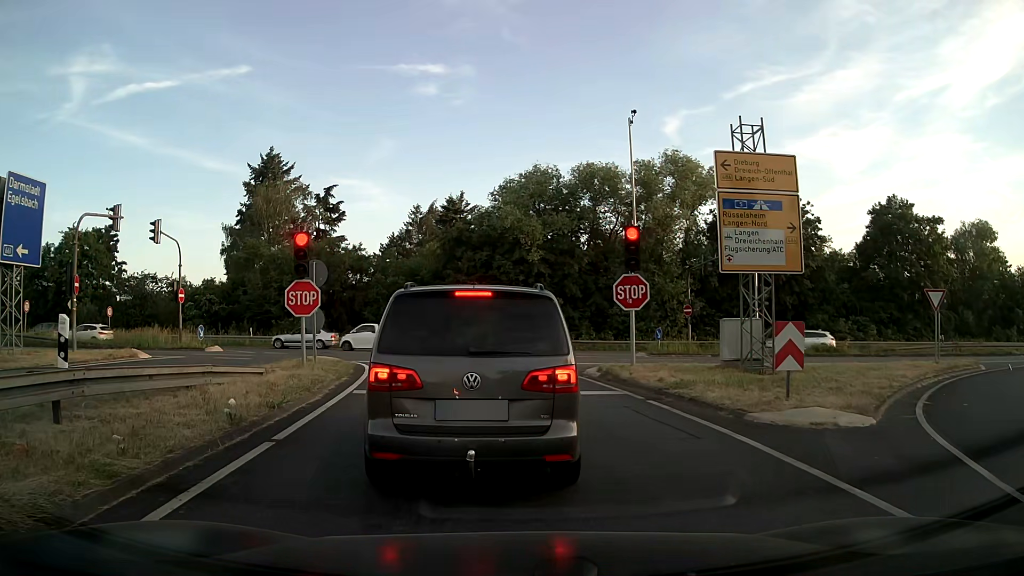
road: motorway_link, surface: asphalt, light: Day
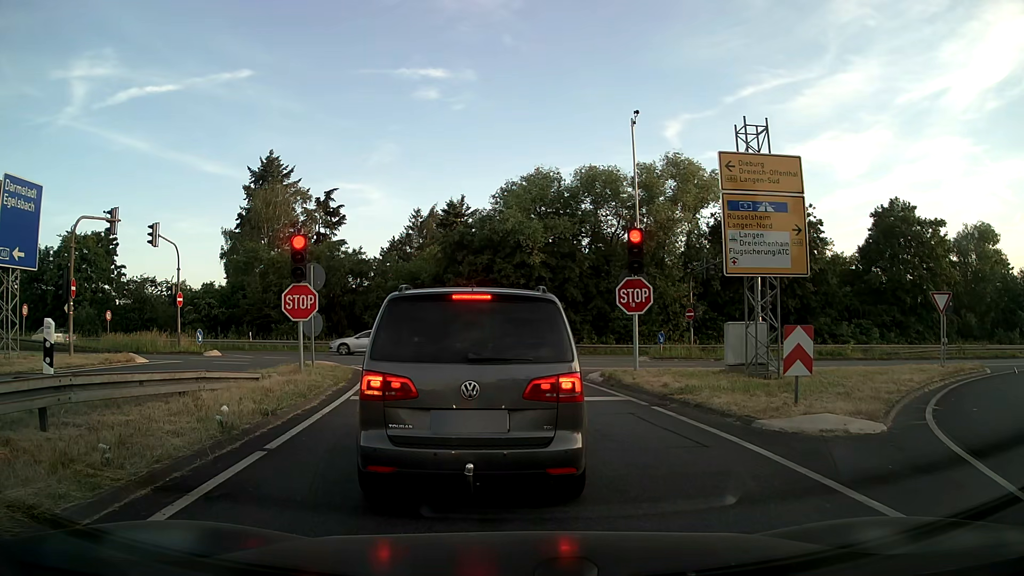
(0.0, +0.4) m; 0°
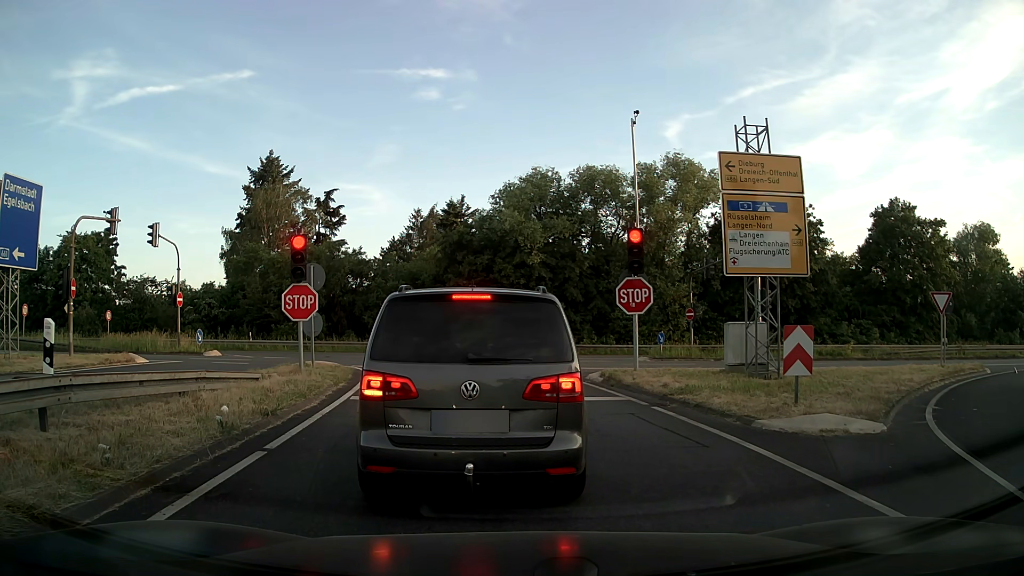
(0.0, 0.0) m; 0°
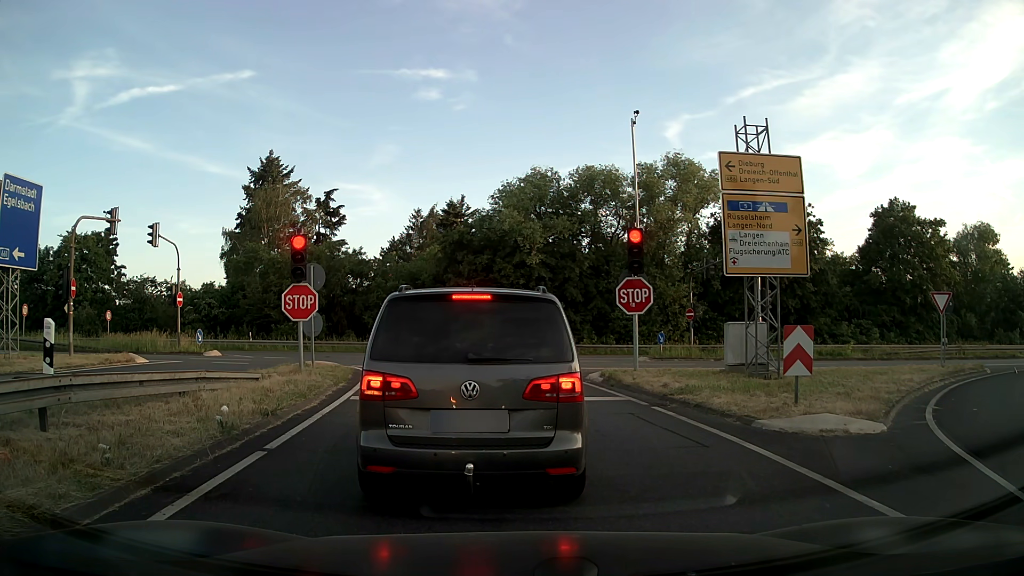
(0.0, 0.0) m; 0°
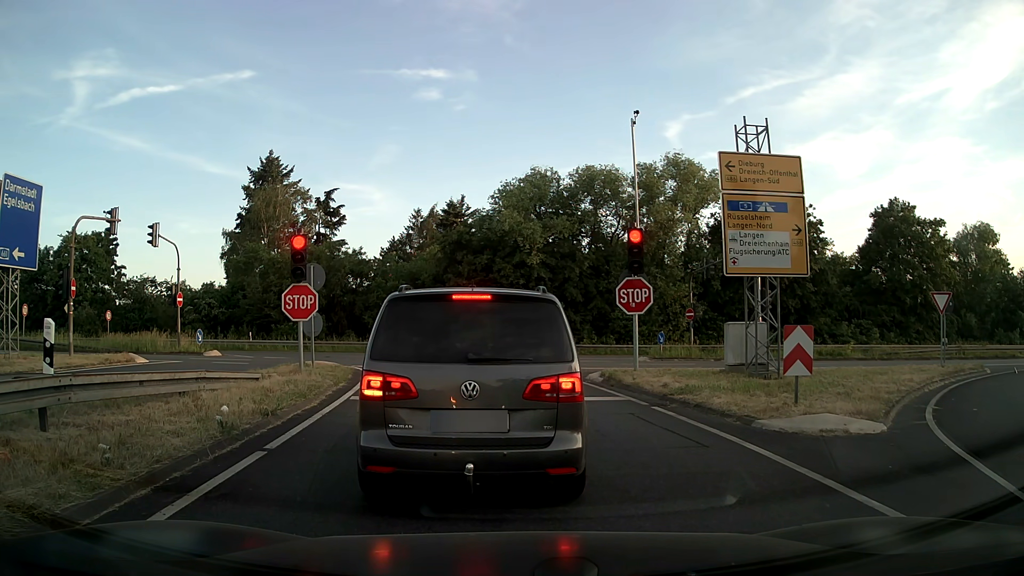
(0.0, 0.0) m; 0°
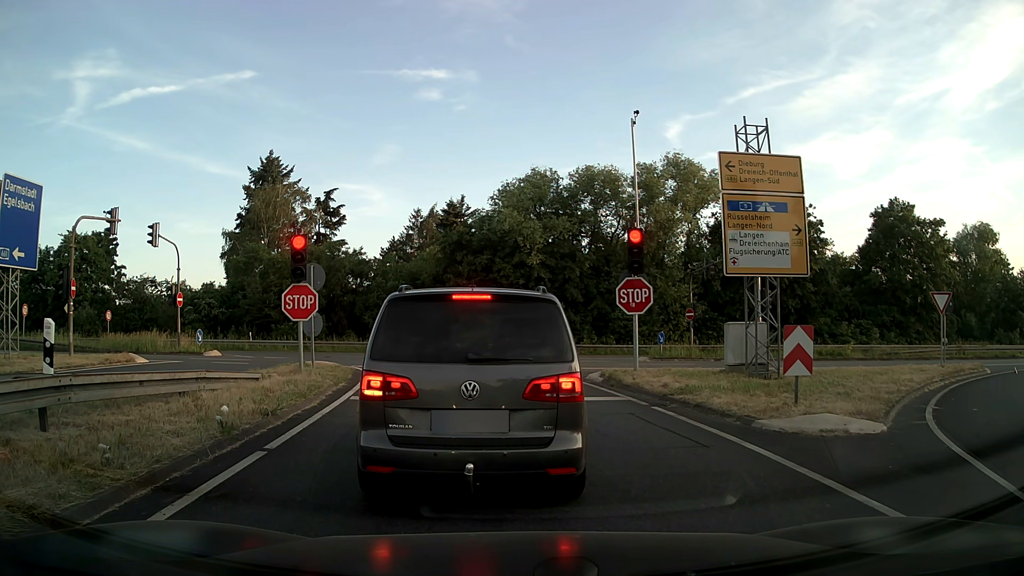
(0.0, 0.0) m; 0°
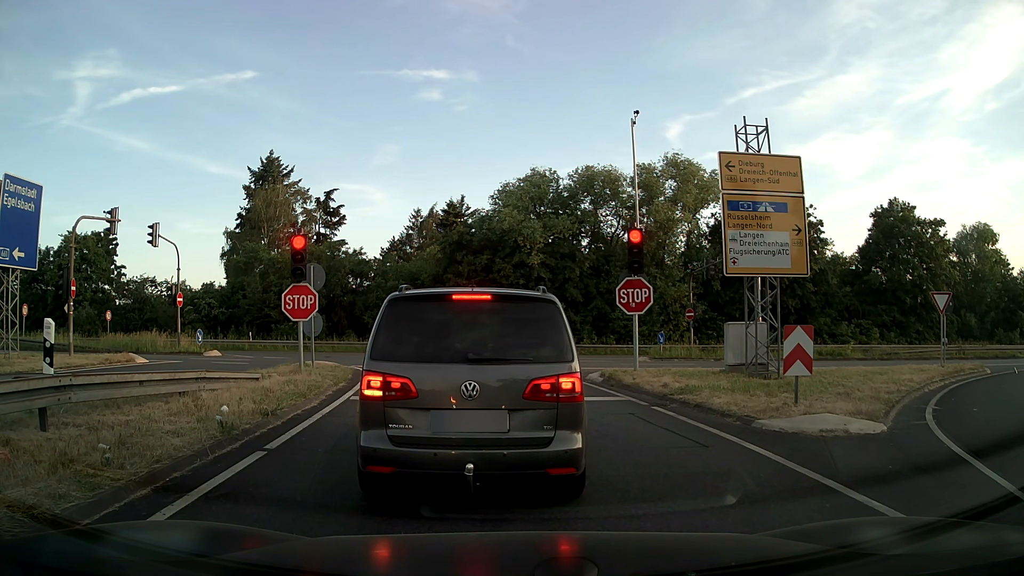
(0.0, 0.0) m; 0°
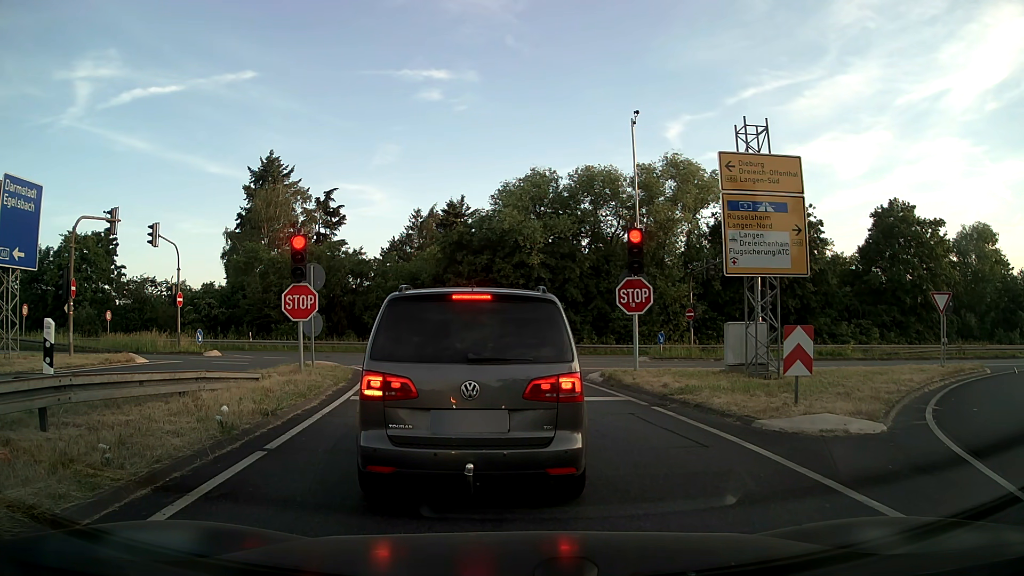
(0.0, 0.0) m; 0°
